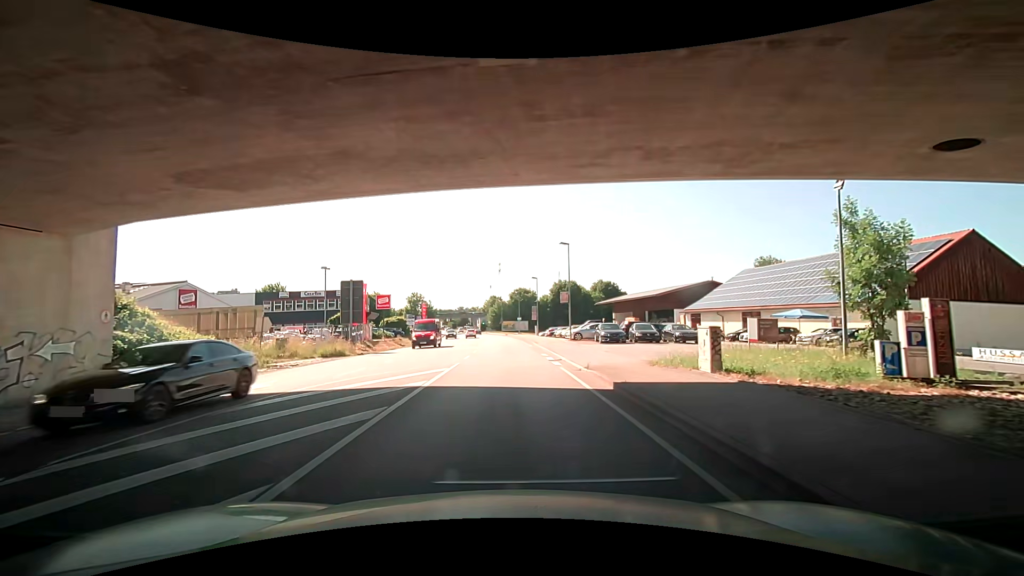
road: primary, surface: asphalt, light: Day
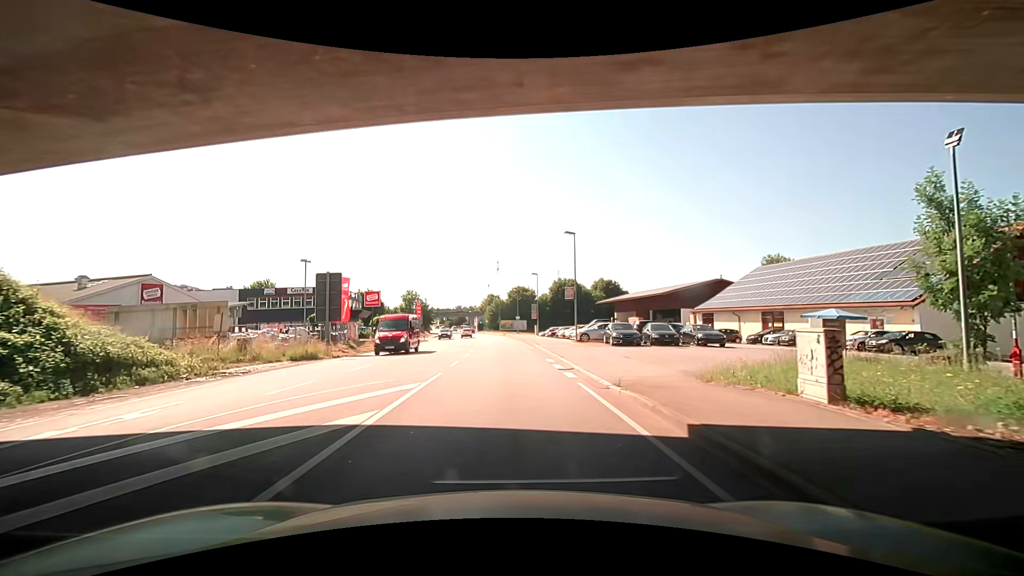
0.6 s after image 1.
(0.0, +4.5) m; -2°
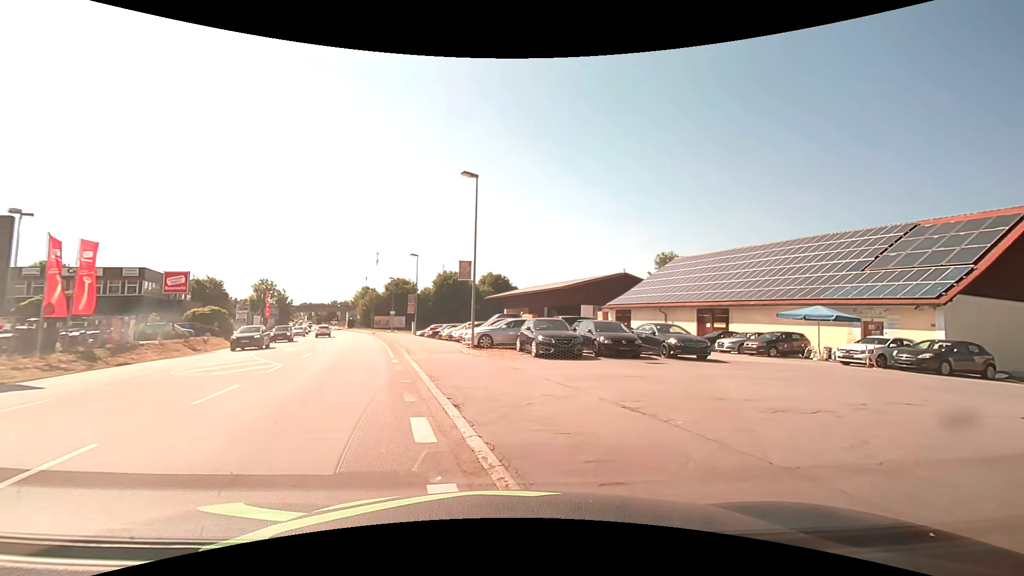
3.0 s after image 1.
(+0.9, +13.3) m; +10°
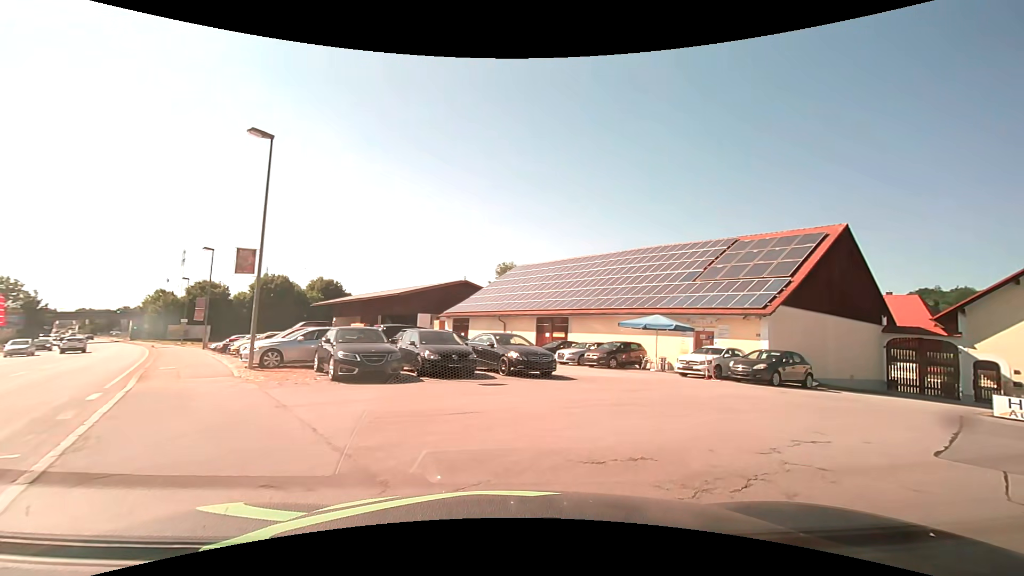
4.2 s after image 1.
(+0.9, +4.3) m; +19°
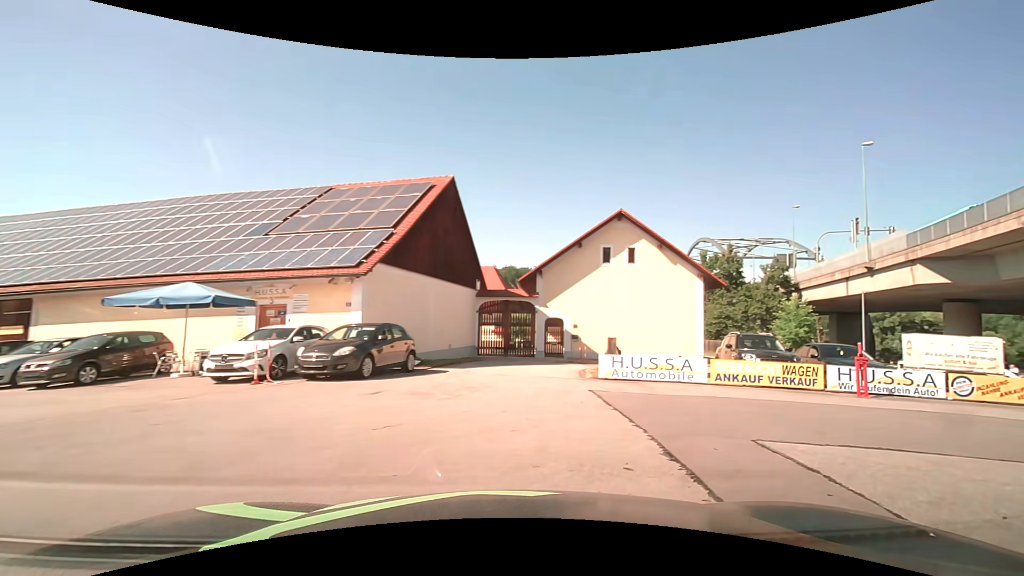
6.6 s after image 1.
(+3.5, +8.2) m; +45°
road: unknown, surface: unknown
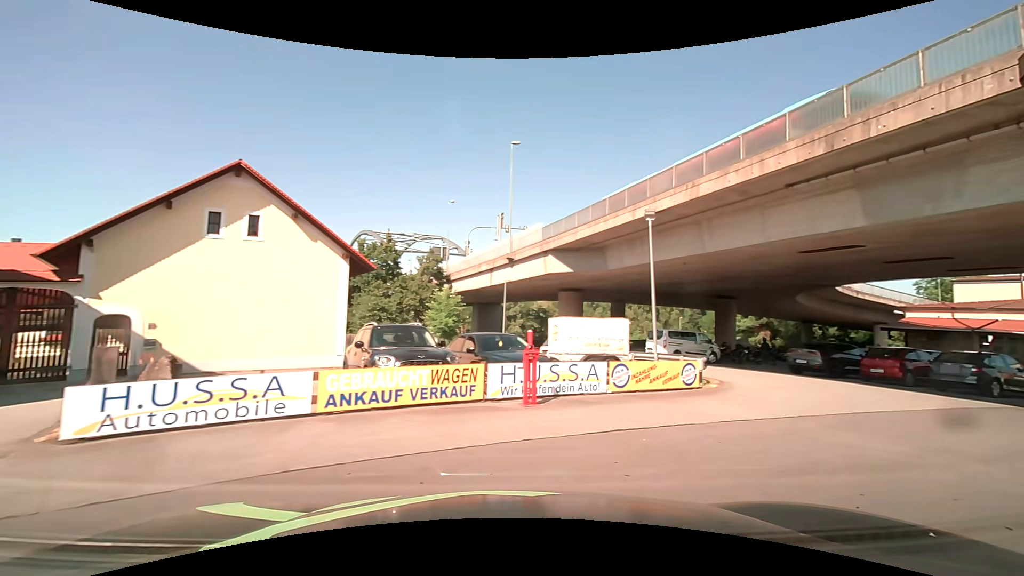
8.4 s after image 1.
(+2.0, +6.2) m; +38°
